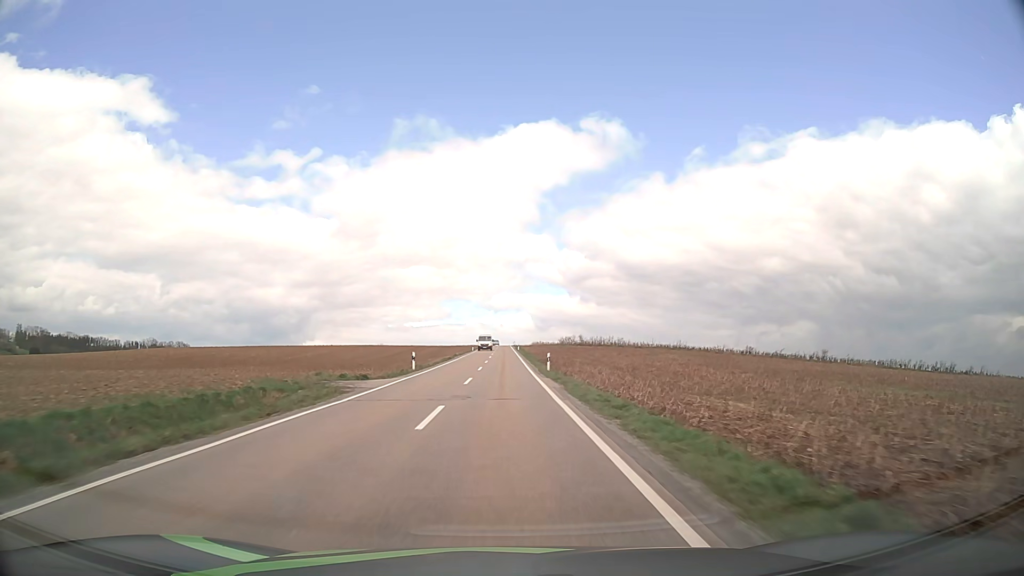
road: tertiary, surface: asphalt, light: Day
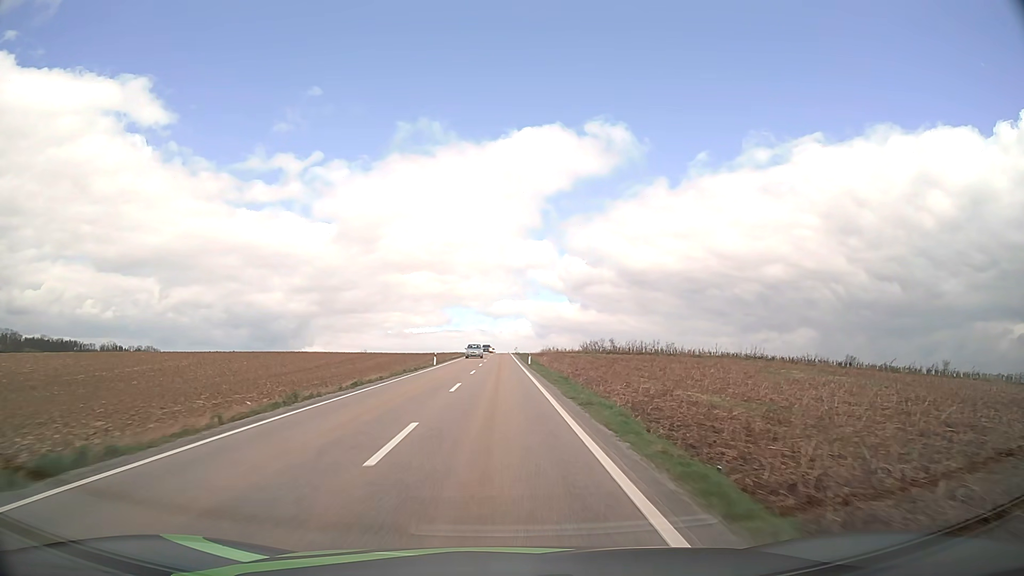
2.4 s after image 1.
(0.0, +53.3) m; 0°
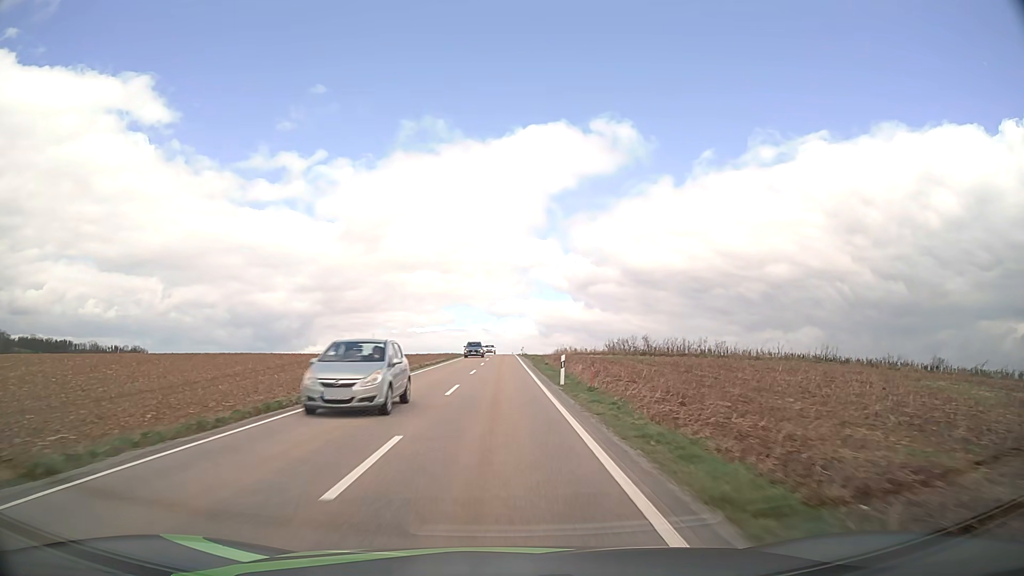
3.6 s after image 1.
(0.0, +26.7) m; 0°
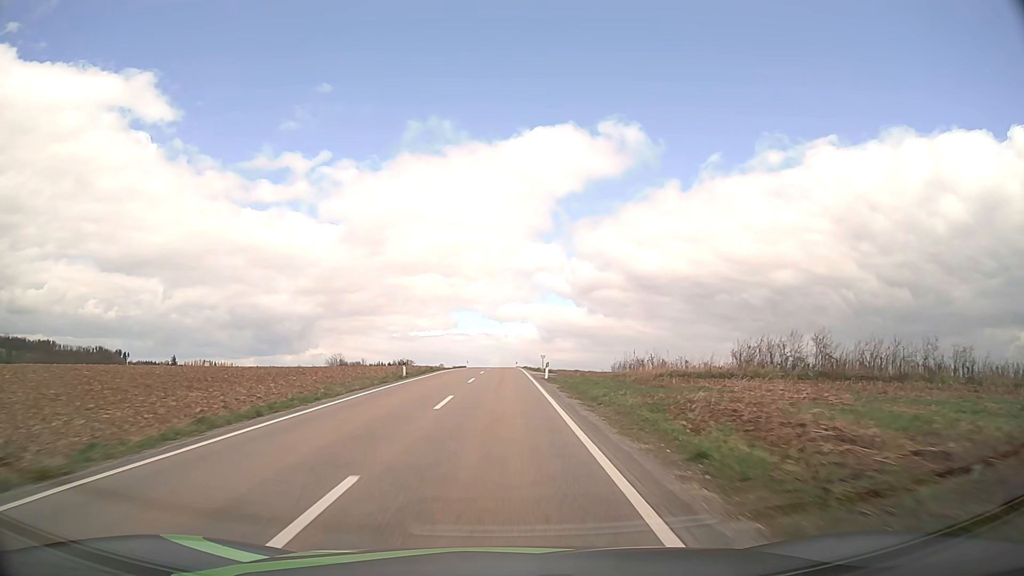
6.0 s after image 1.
(-0.1, +52.5) m; 0°
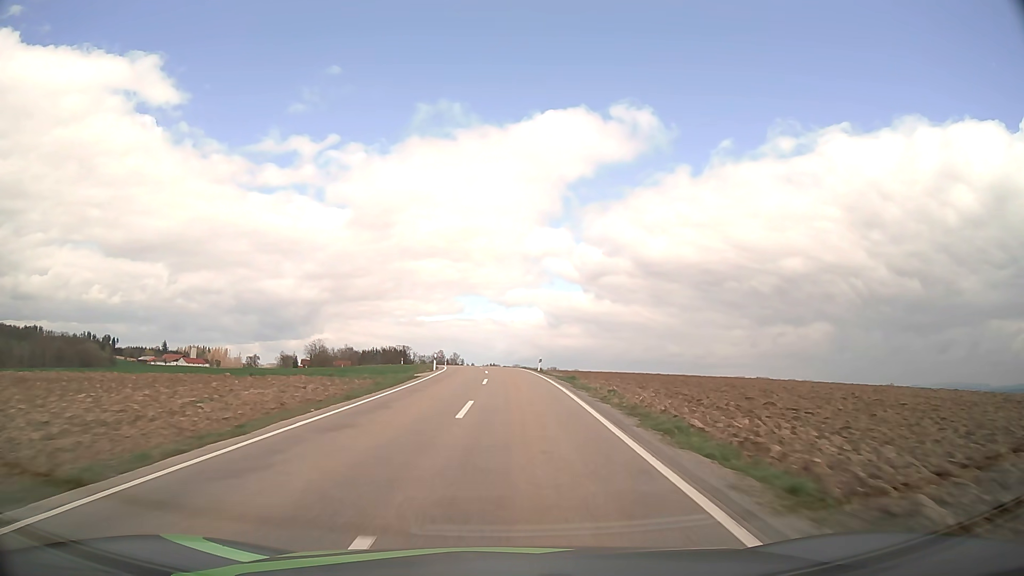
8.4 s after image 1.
(-0.3, +51.1) m; 0°
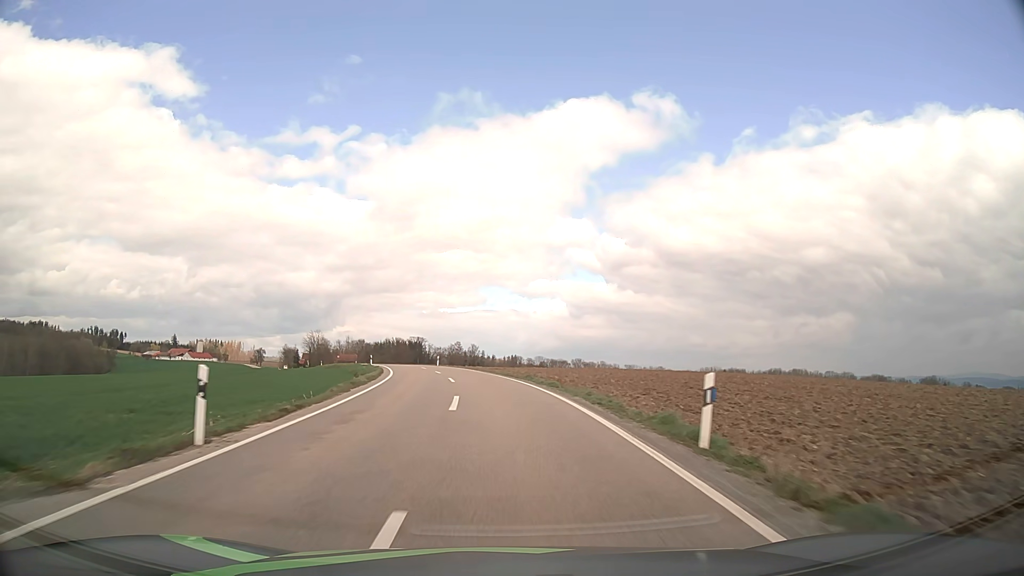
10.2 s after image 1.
(0.0, +35.7) m; -1°
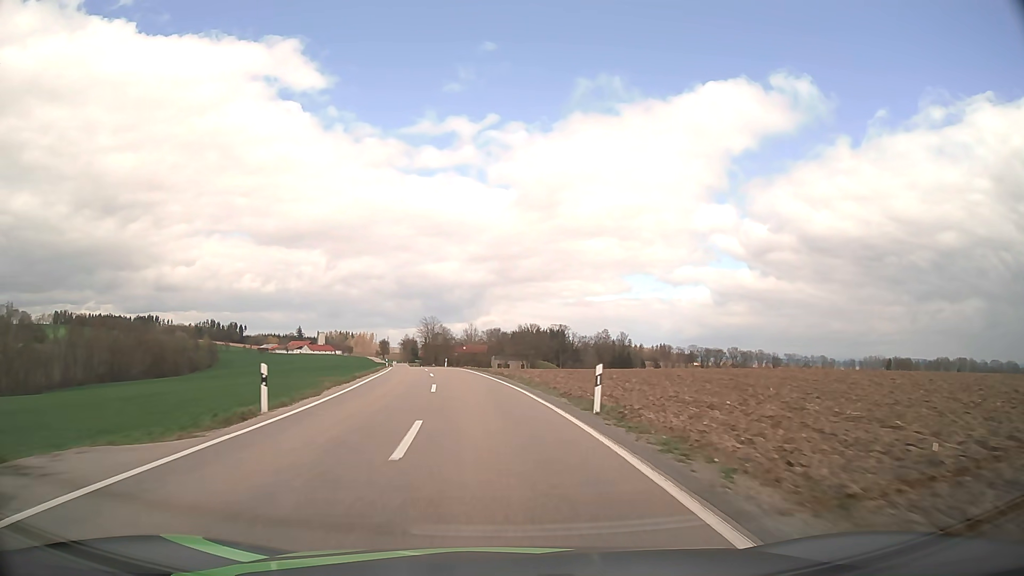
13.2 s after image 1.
(-5.7, +54.9) m; -12°
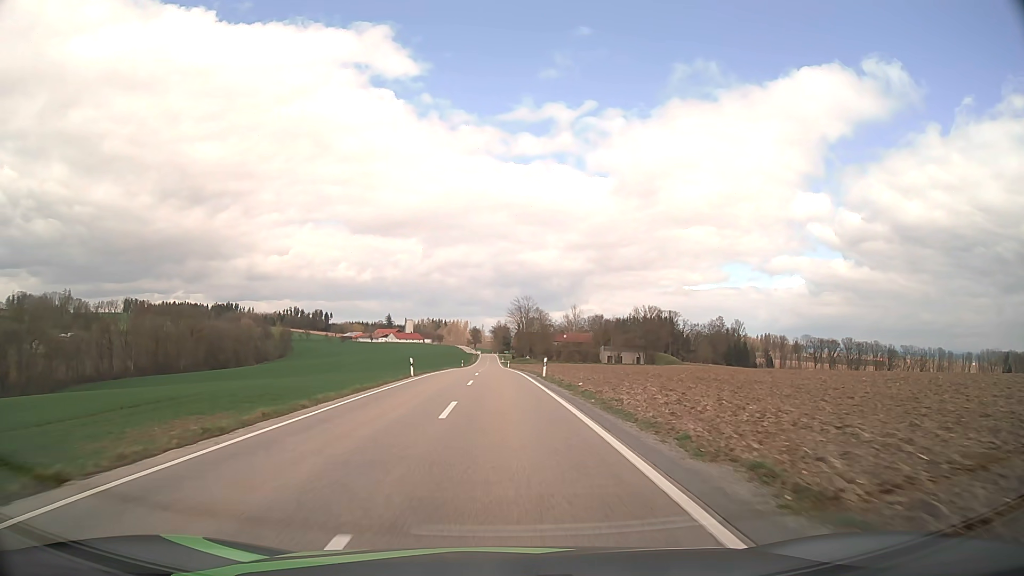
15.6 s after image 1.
(-4.0, +44.2) m; -9°
(0, +10) (0, +20) (0, +30) (0, +40) (-1, +50) (-1, +60) (-1, +70) (-1, +80) (-1, +90) (-2, +100) m
